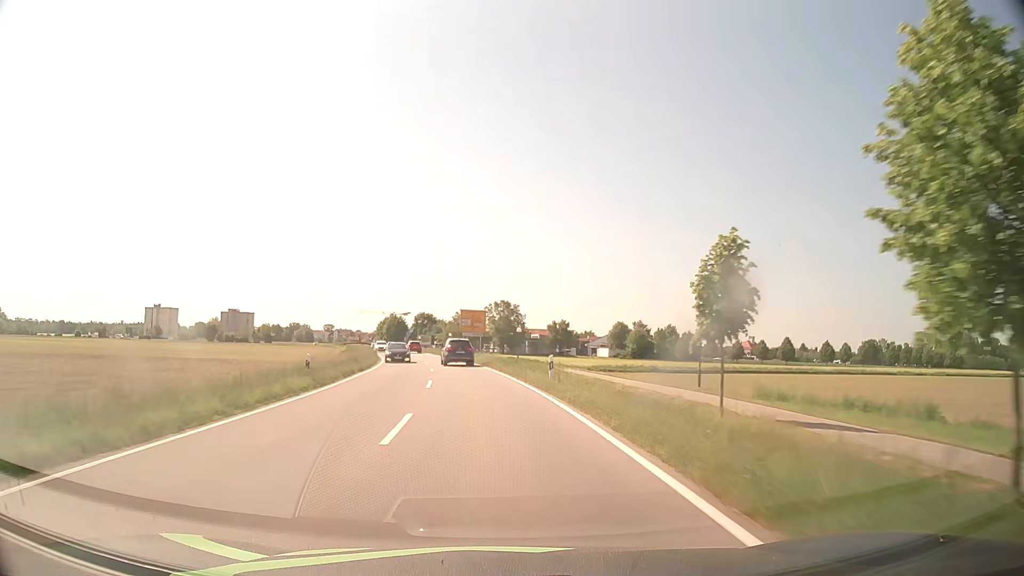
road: tertiary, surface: asphalt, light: Day
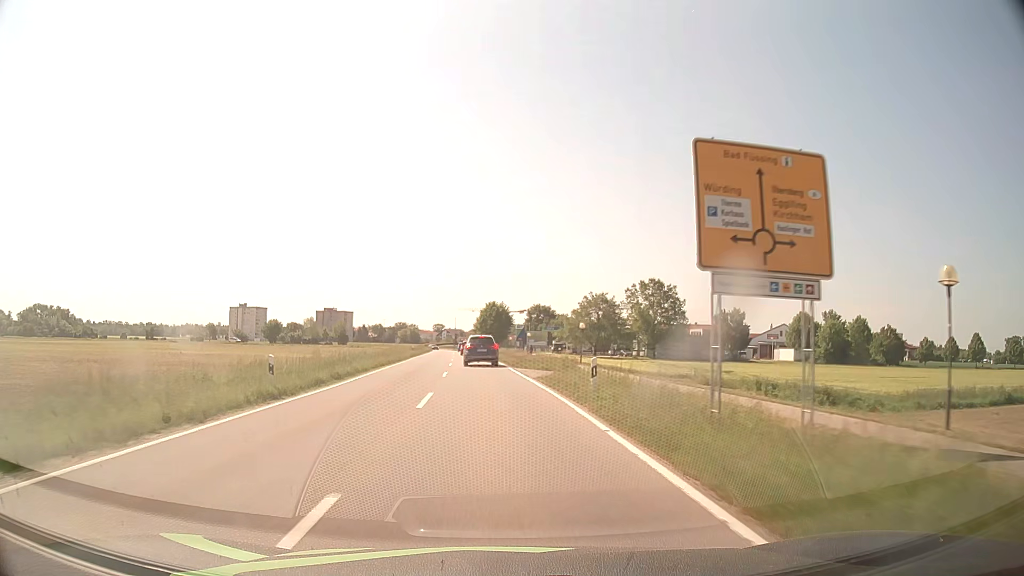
(-5.4, +55.3) m; -10°
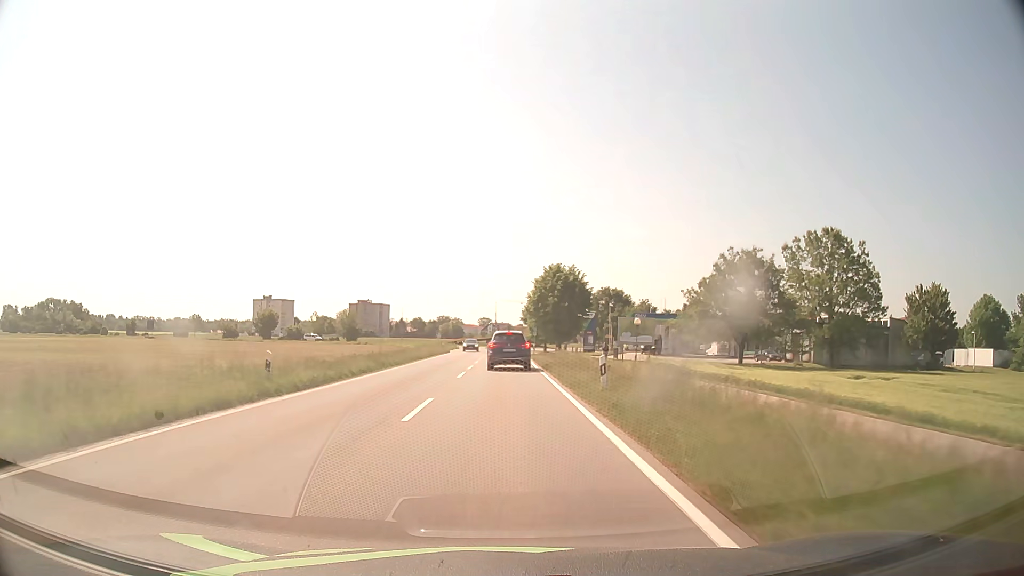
(-2.4, +50.3) m; -4°
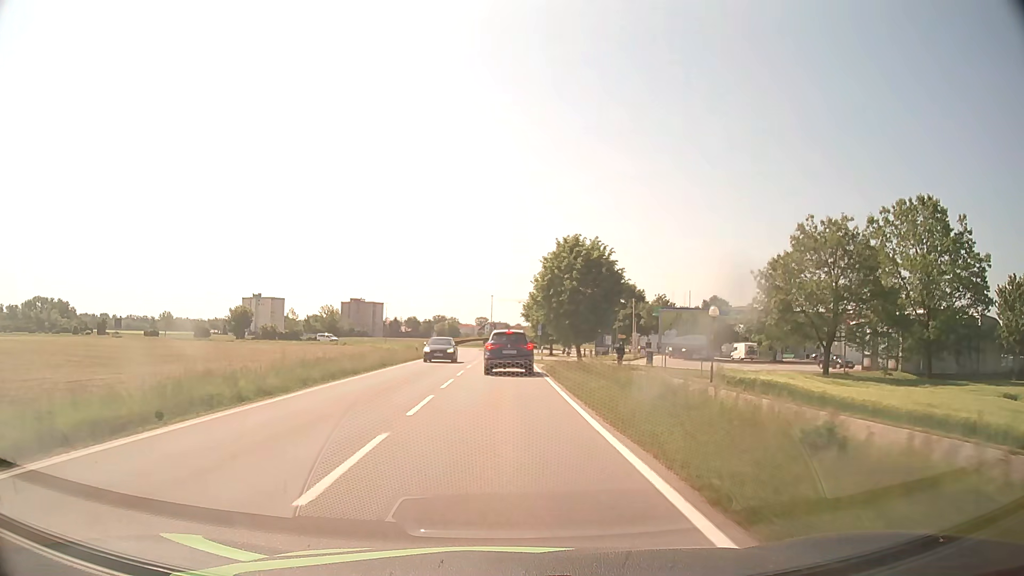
(0.0, +17.7) m; 0°
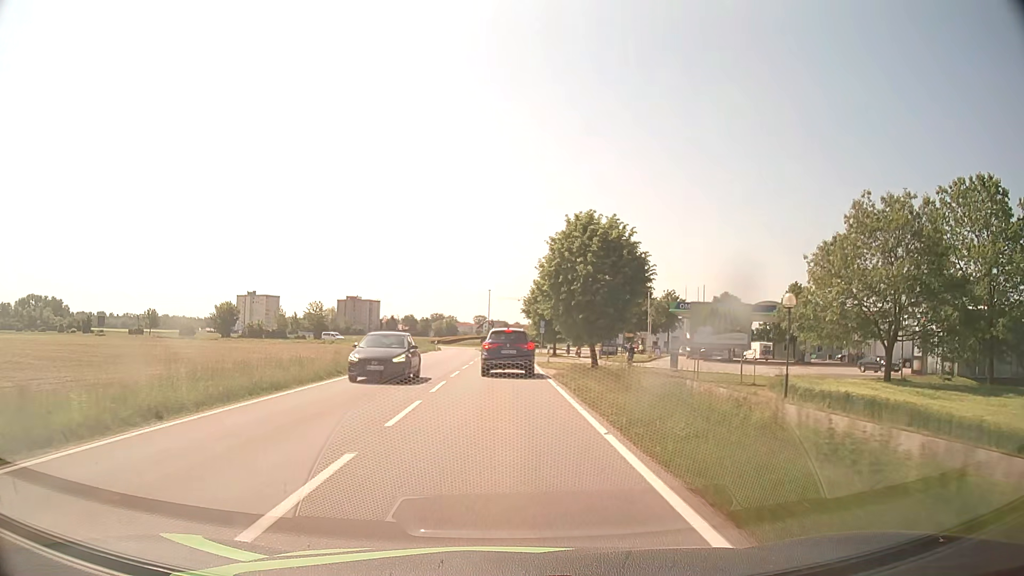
(0.0, +8.2) m; 0°
(0, +10) (0, +20) (0, +30) (0, +40) (0, +50) (0, +60) (0, +70) (+1, +80) (+2, +90) (+6, +99) m
